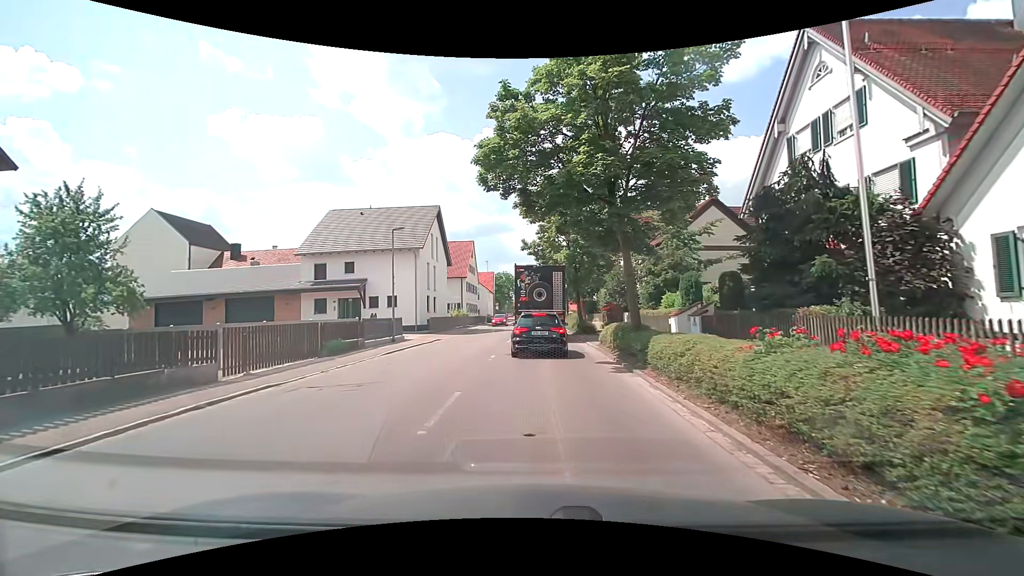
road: tertiary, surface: asphalt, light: Day
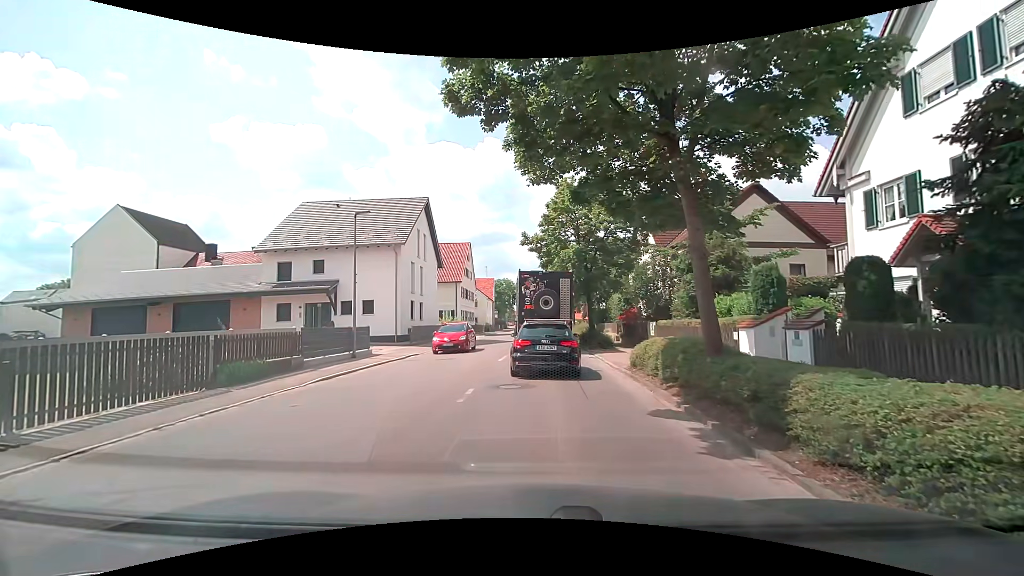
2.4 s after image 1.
(-0.1, +5.9) m; -2°
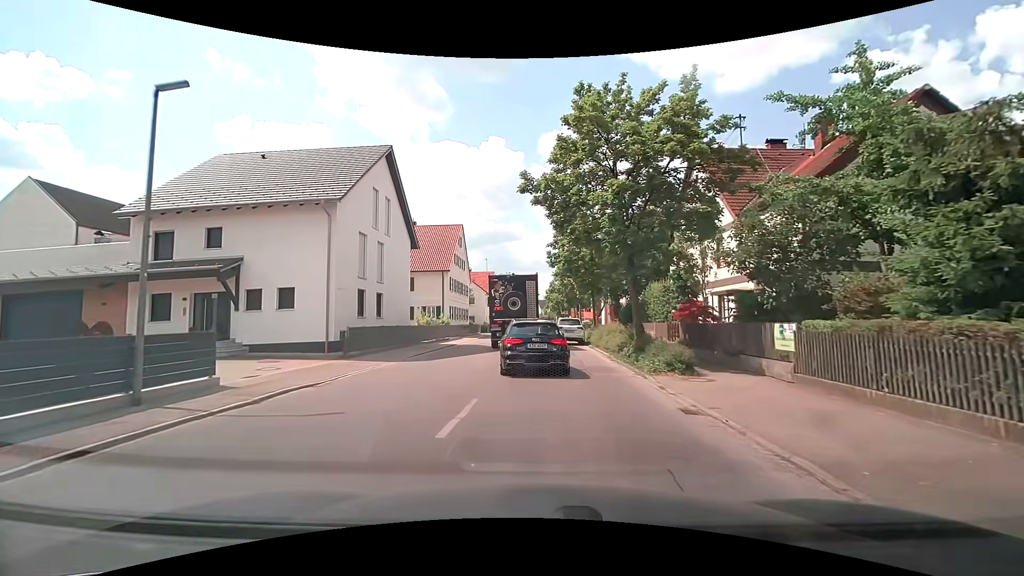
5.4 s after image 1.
(+0.1, +12.2) m; -1°
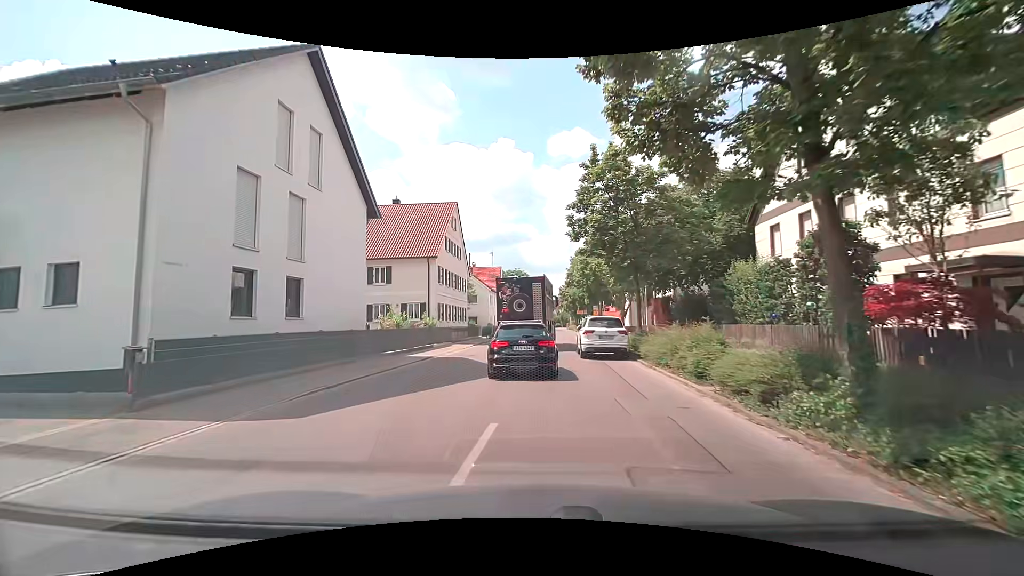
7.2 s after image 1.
(+0.1, +11.2) m; +1°
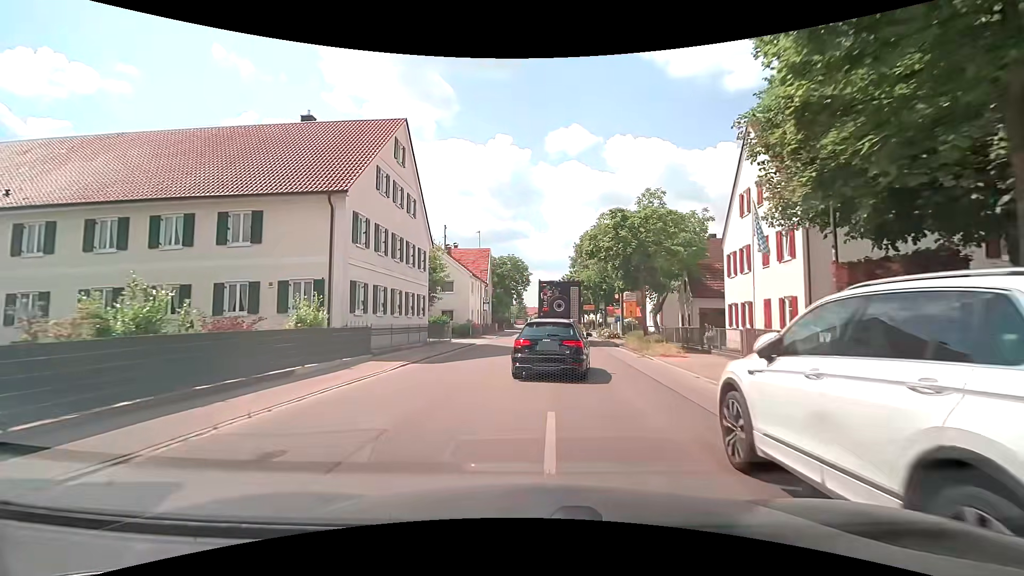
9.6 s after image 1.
(-0.3, +17.4) m; 0°
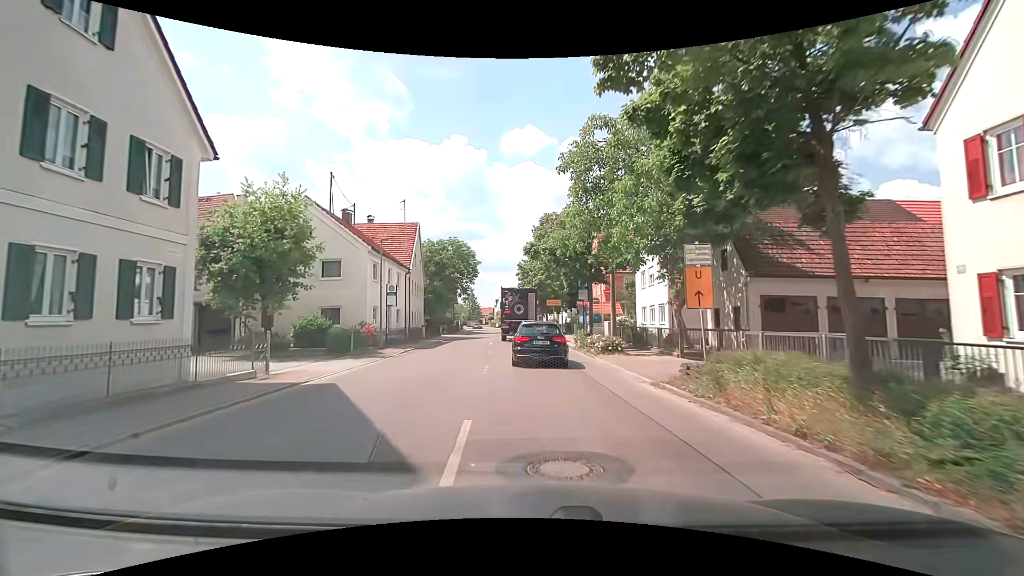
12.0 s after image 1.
(+1.0, +18.5) m; +5°
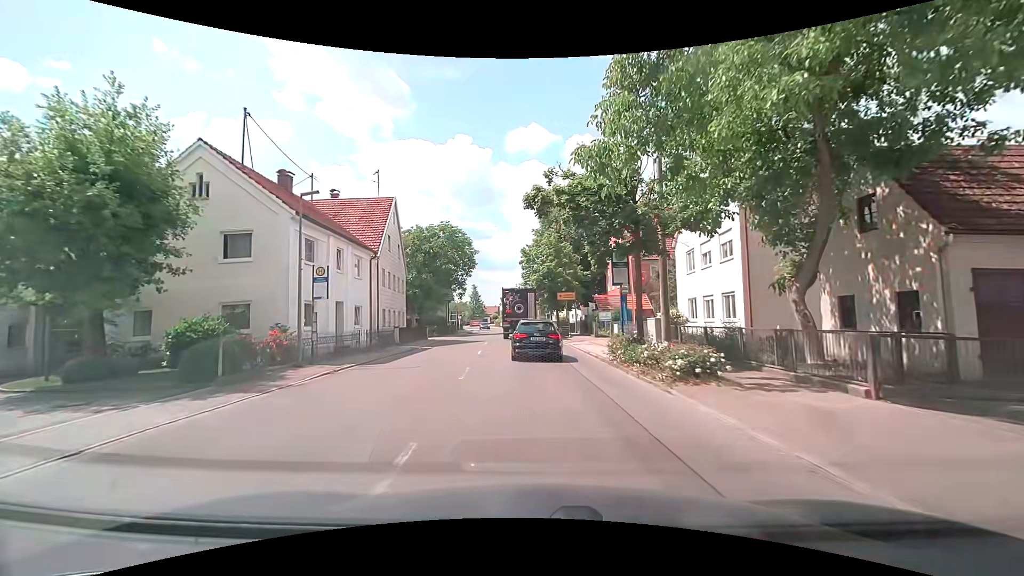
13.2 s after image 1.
(-0.1, +10.3) m; -1°
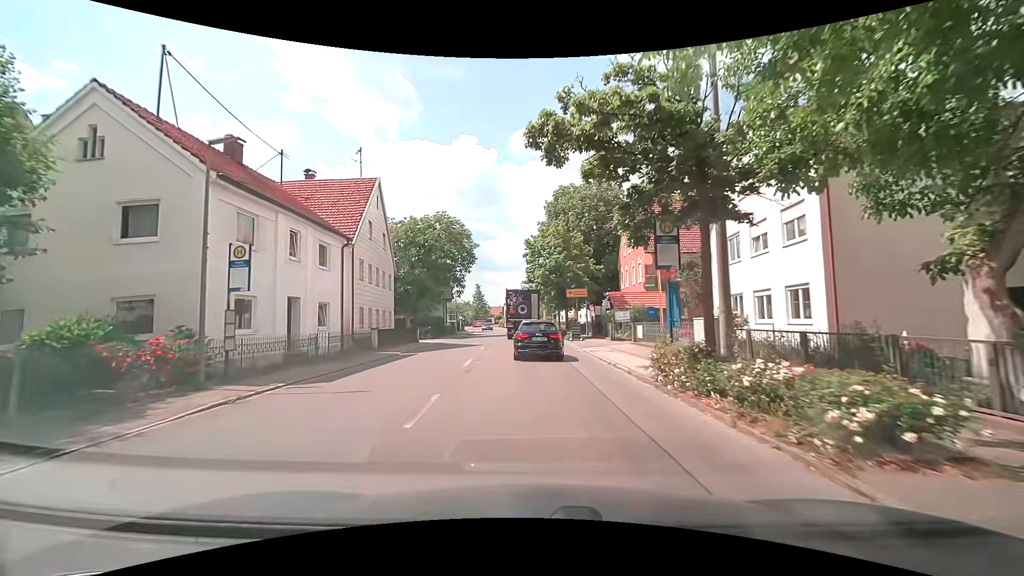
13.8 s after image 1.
(0.0, +5.4) m; -1°
(0, +10) (0, +20) (0, +30) (0, +40) (-1, +50) (-1, +60) (-1, +70) (-2, +80) (-4, +90) (-6, +100) m
